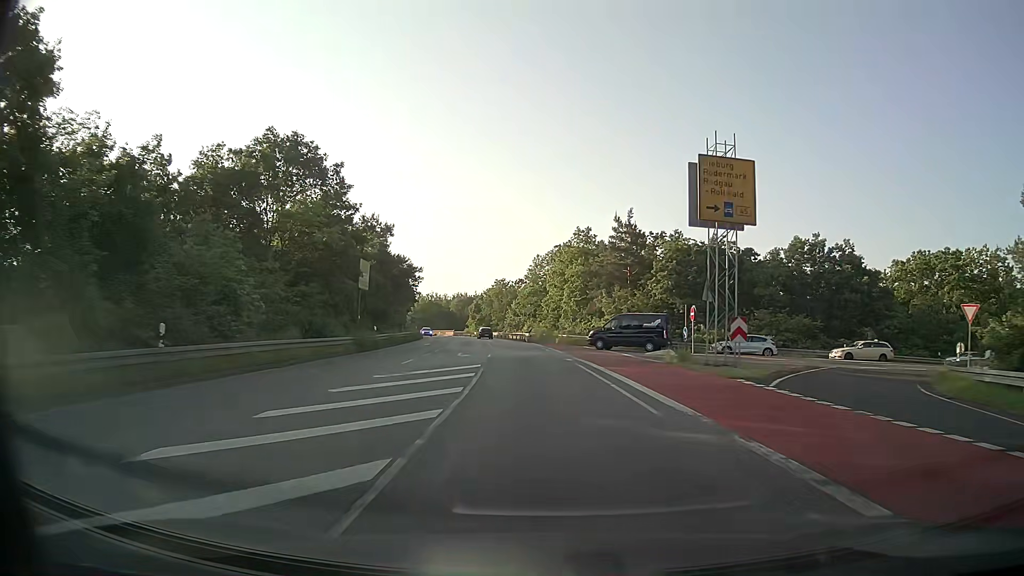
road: tertiary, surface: asphalt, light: Day
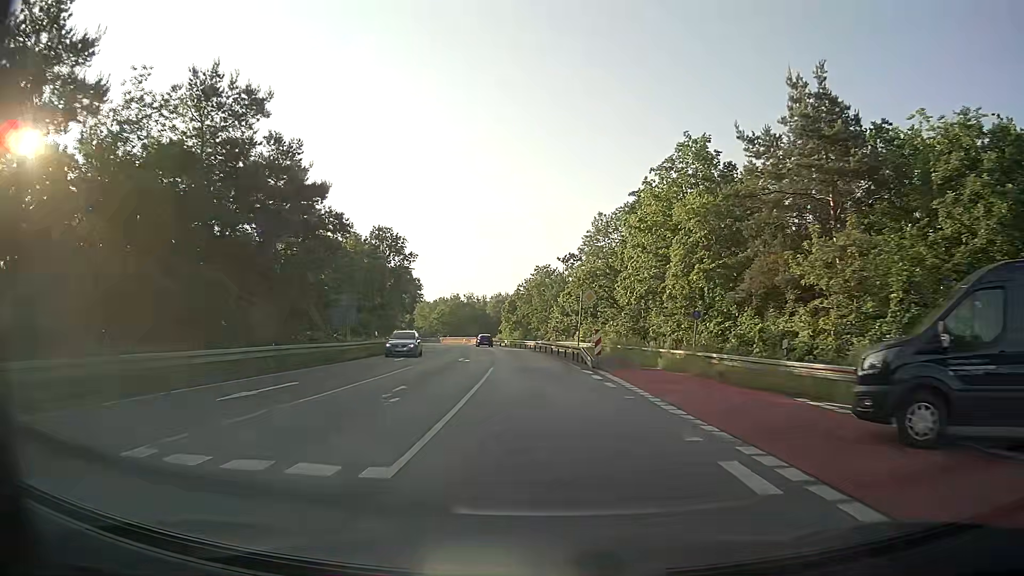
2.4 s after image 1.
(-1.5, +37.3) m; -5°
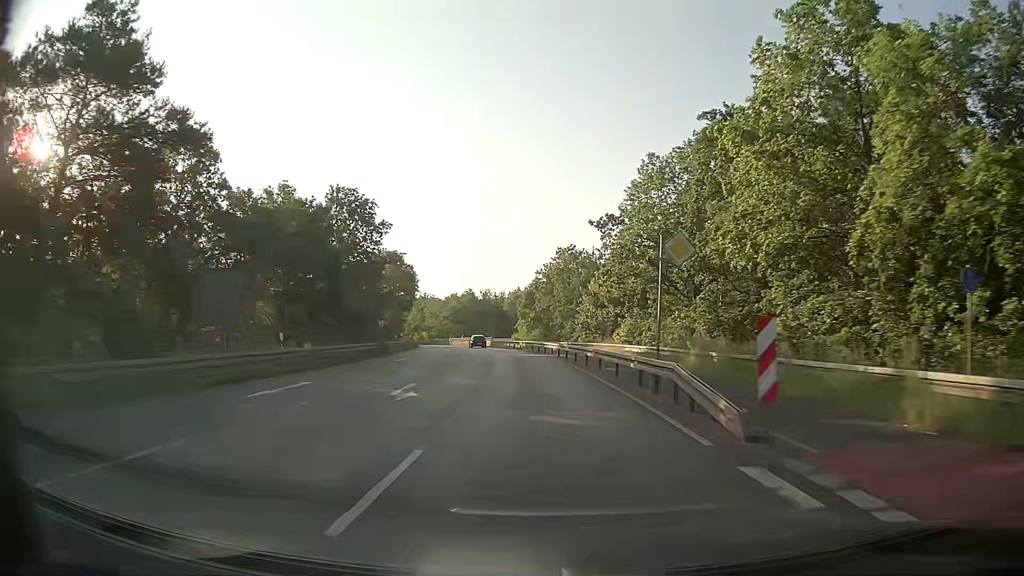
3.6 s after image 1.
(-0.1, +18.6) m; -1°
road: secondary
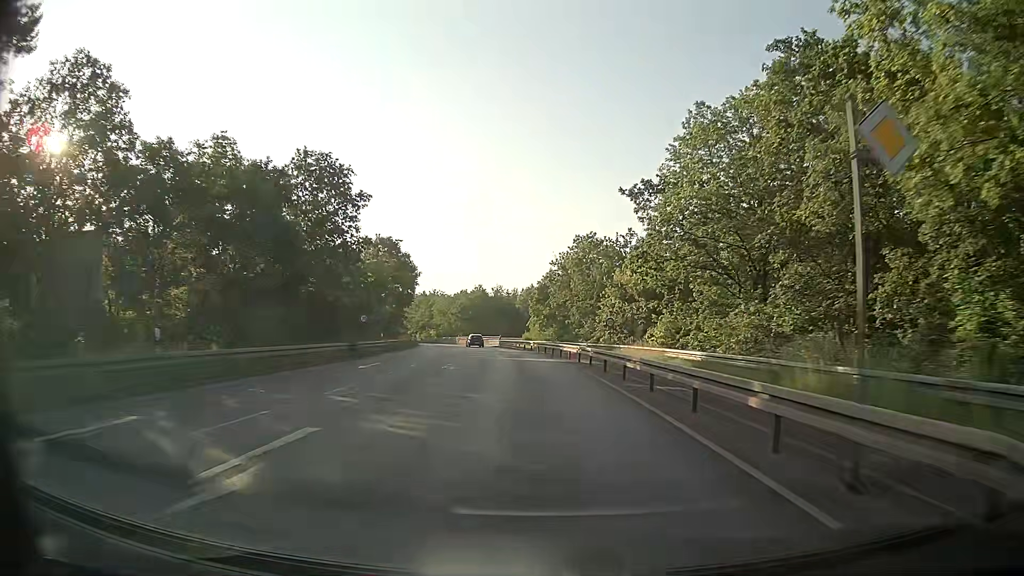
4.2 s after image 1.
(-0.2, +9.3) m; -1°
